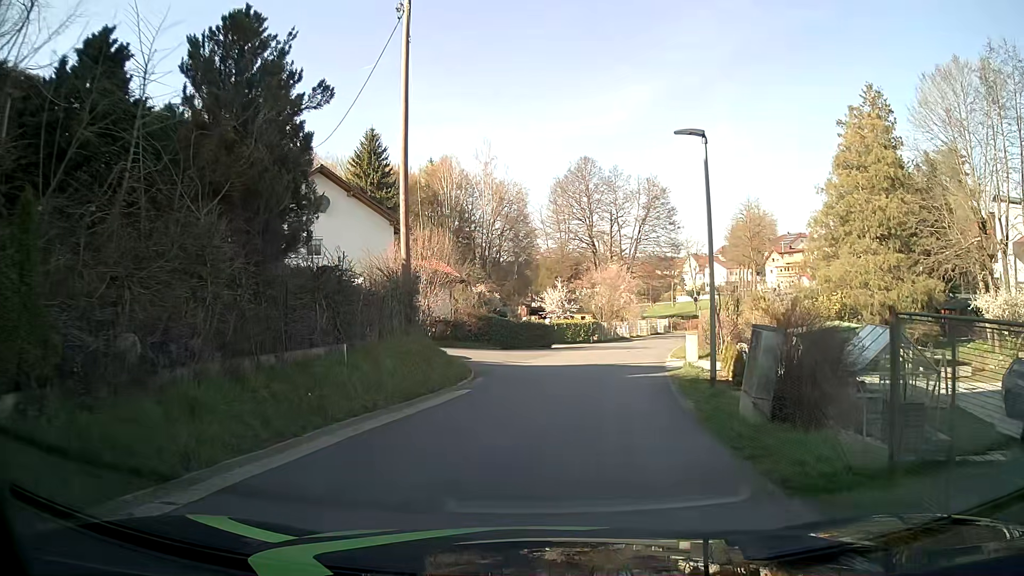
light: Day
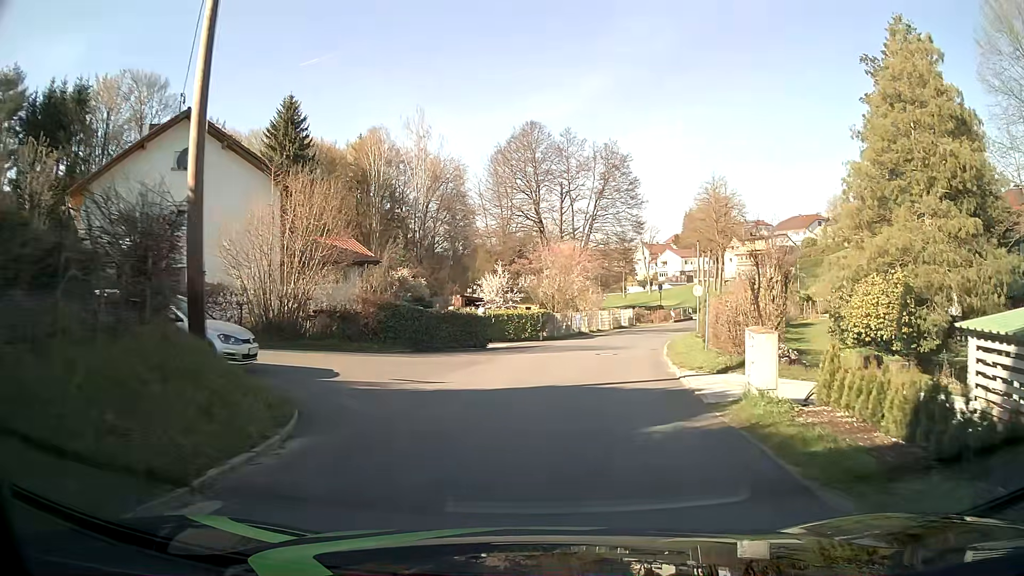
(+0.4, +11.0) m; +4°
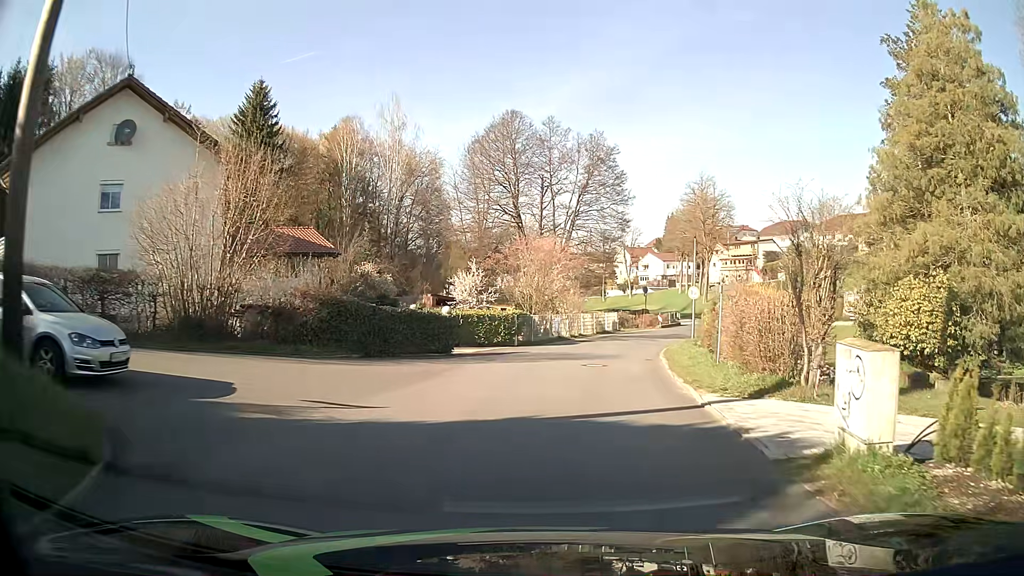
(+0.1, +4.1) m; +2°
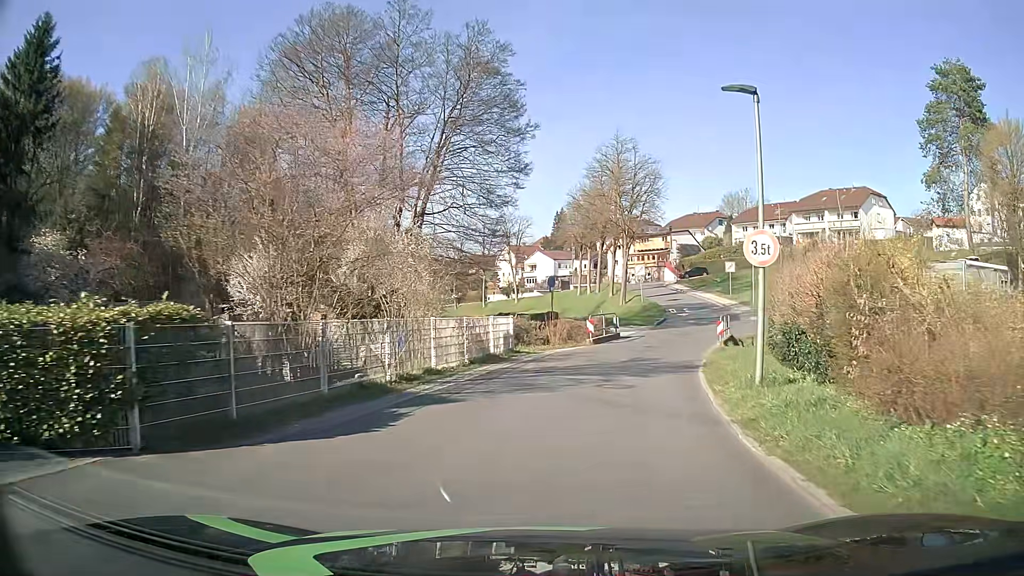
(+2.1, +22.1) m; +11°
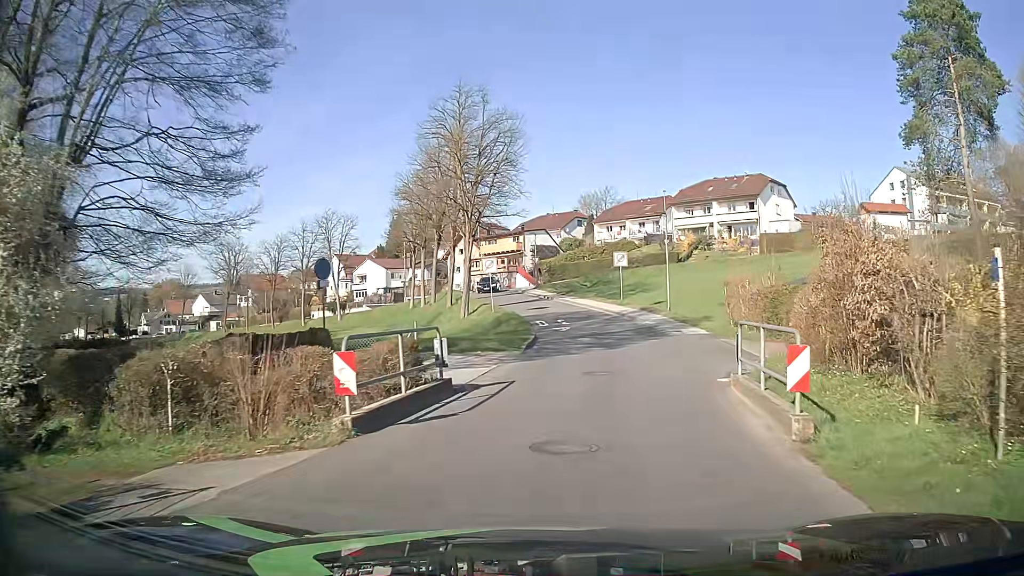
(+2.1, +18.2) m; +13°
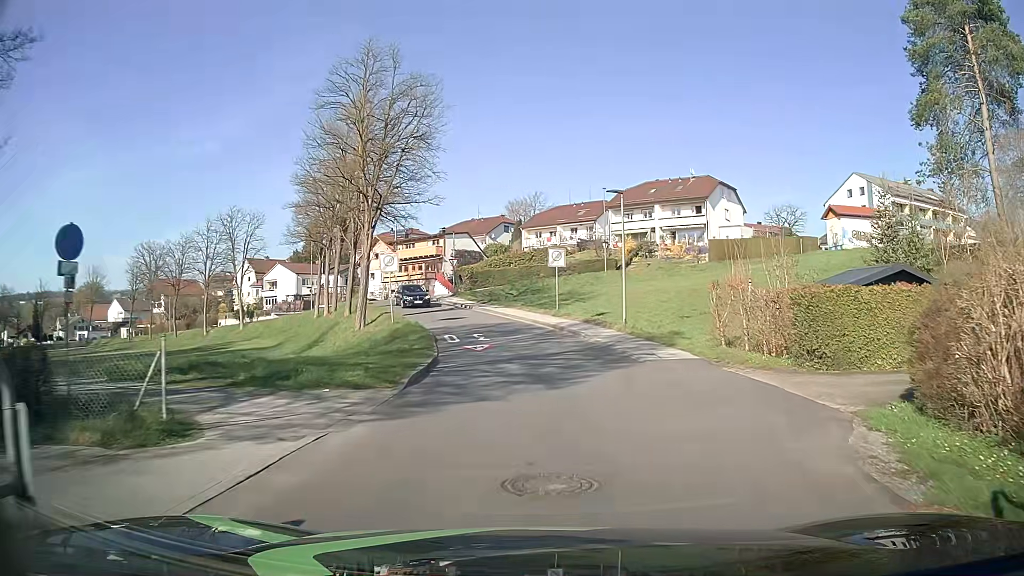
(+0.4, +8.7) m; +6°
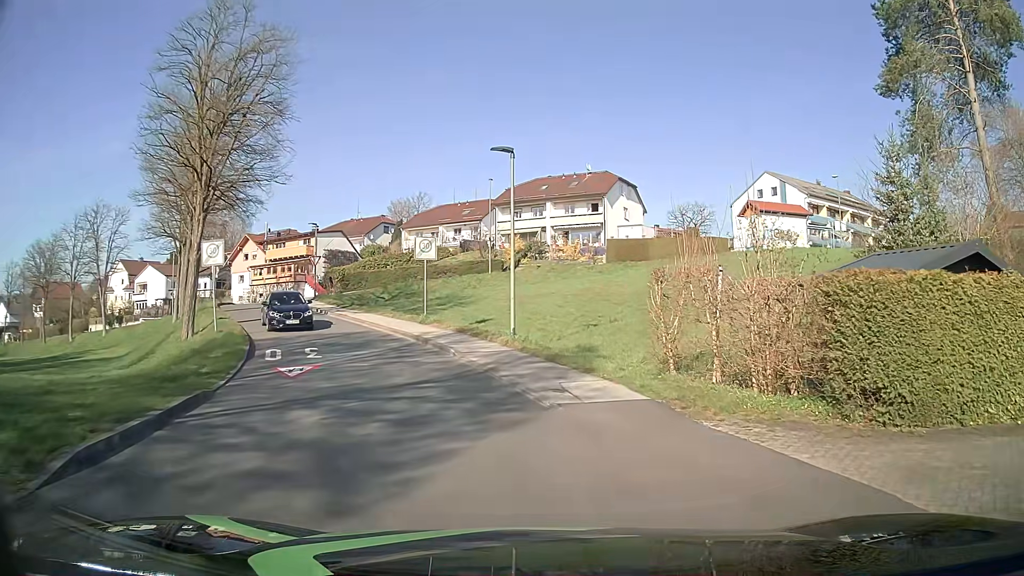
(+0.6, +7.1) m; +10°
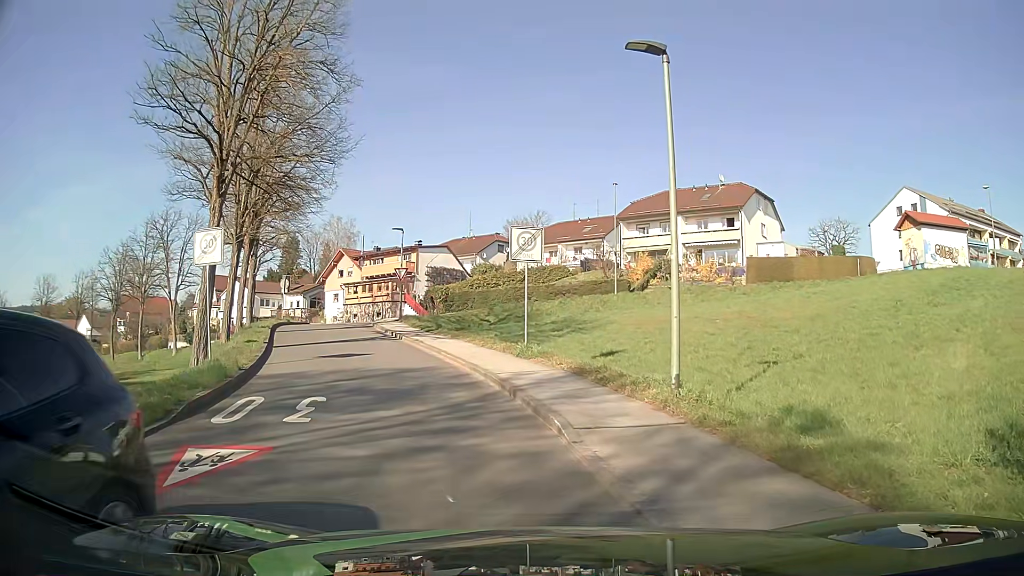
(-0.4, +8.0) m; -11°
(-2, +10) (-4, +20) (-7, +29) (-10, +39) (-8, +48) (0, +53) (+10, +52) (+20, +50) (+30, +49) (+40, +50) m
